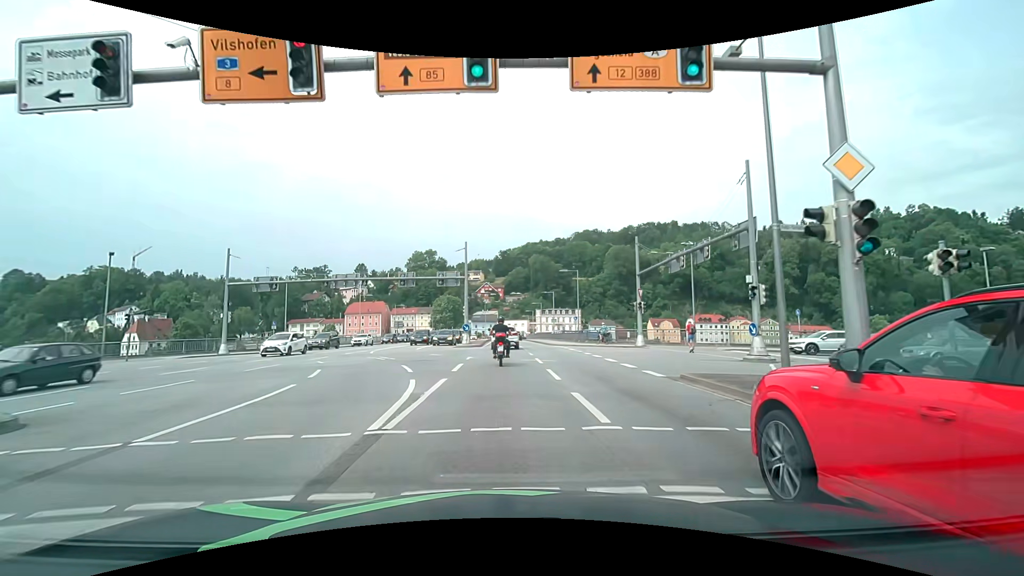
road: primary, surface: asphalt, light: Day
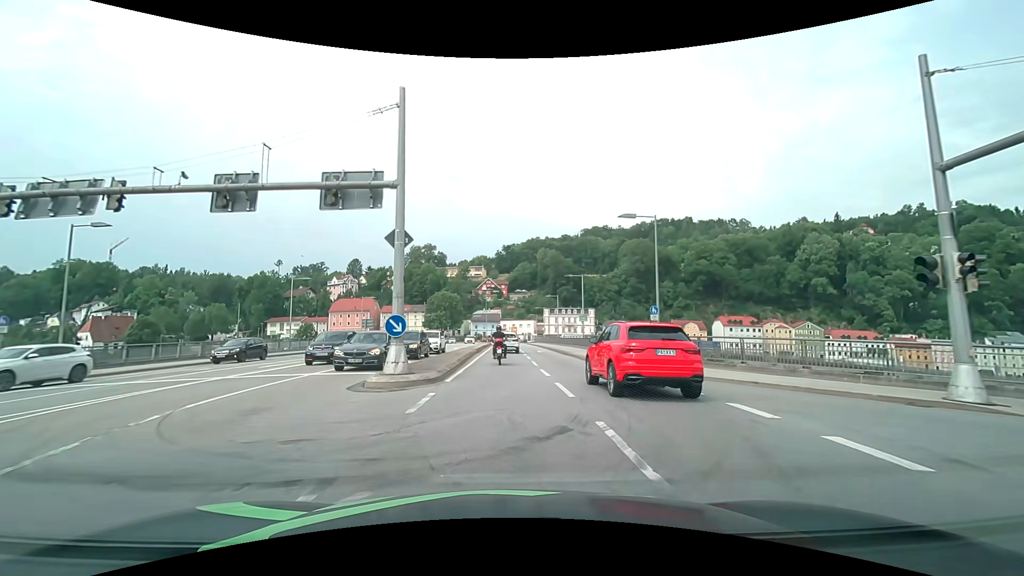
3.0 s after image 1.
(-0.2, +26.8) m; -1°
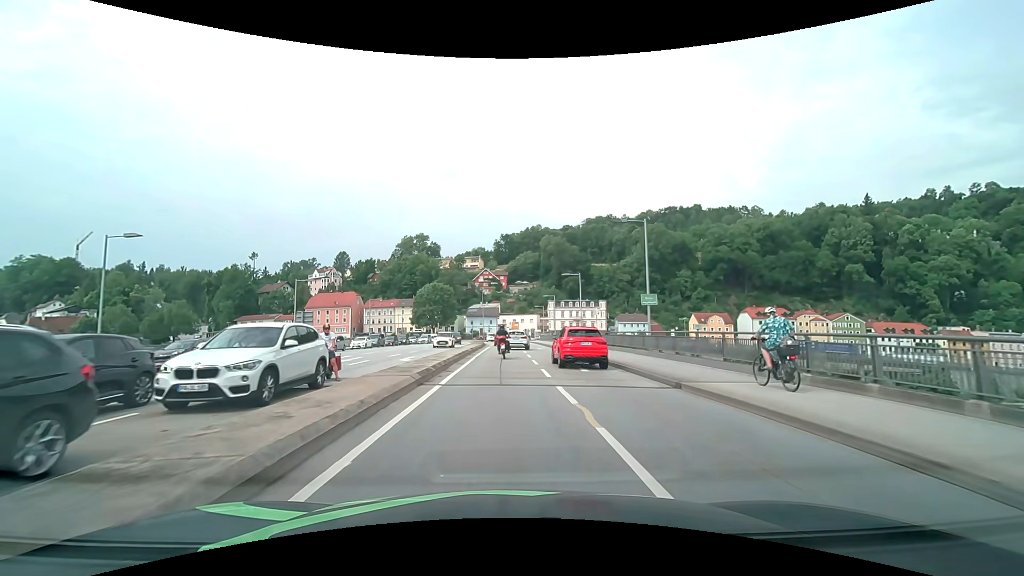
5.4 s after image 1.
(+0.1, +24.4) m; 0°
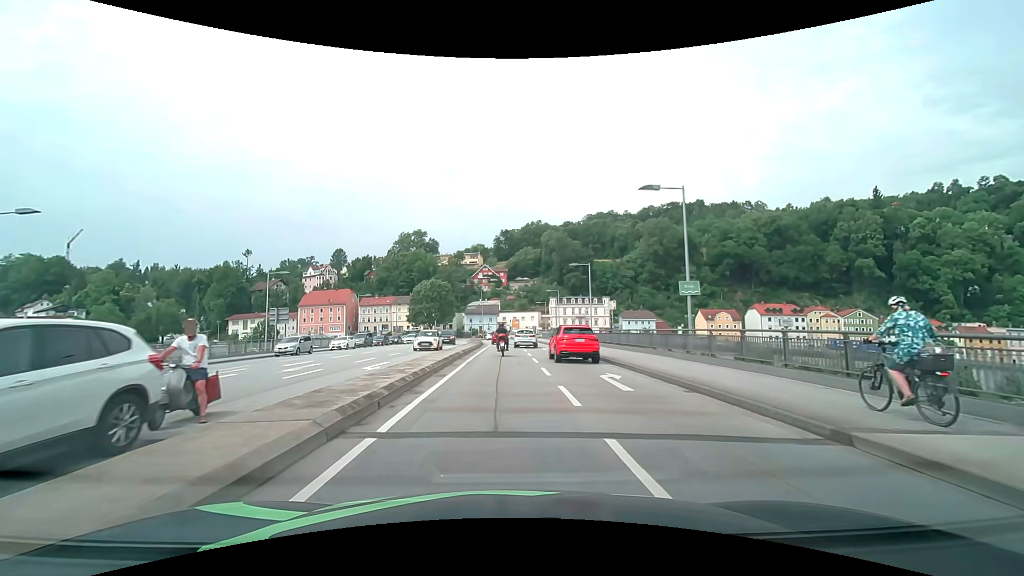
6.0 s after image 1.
(0.0, +6.2) m; 0°
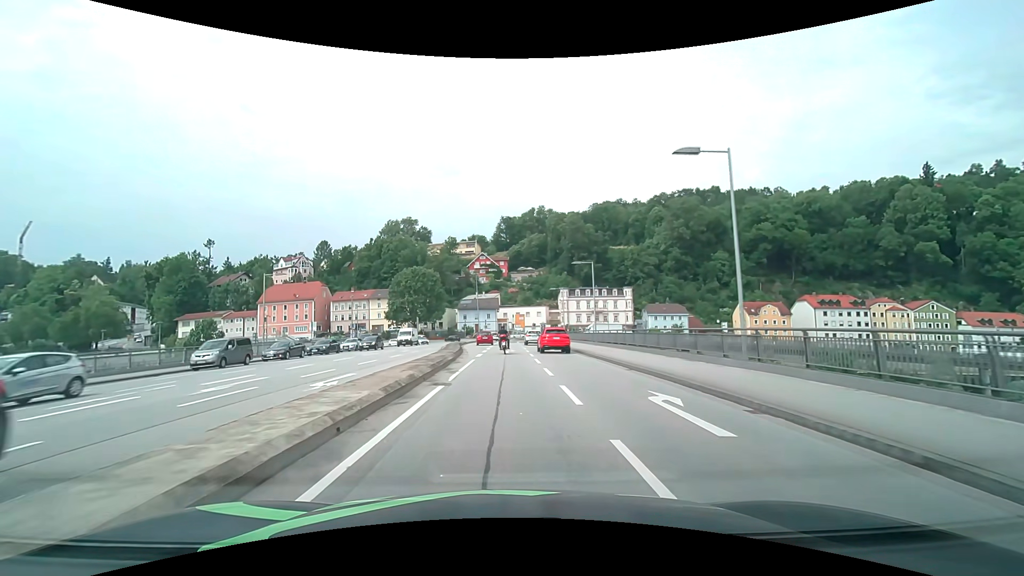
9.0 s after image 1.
(-0.1, +30.0) m; 0°
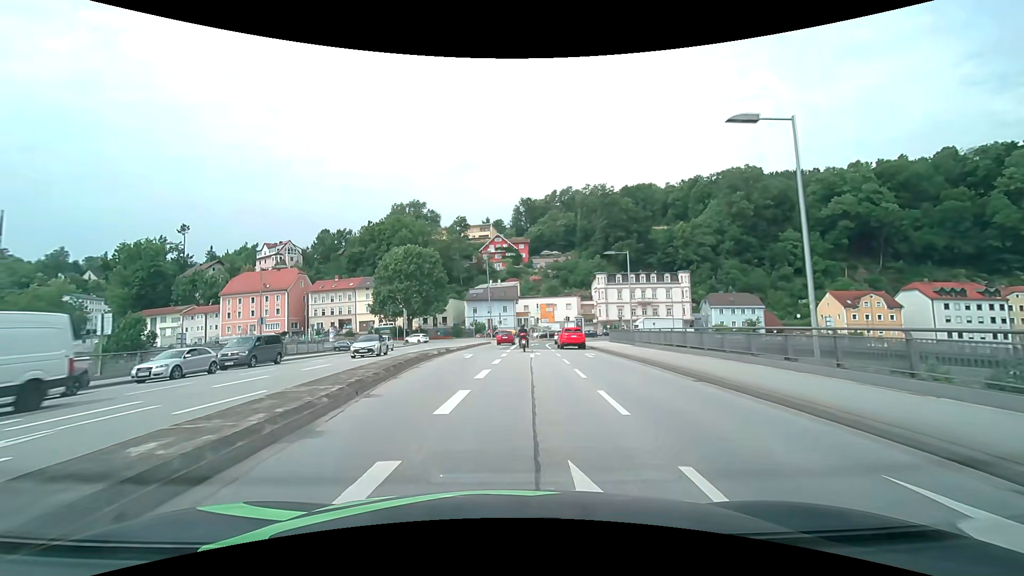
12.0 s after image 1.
(0.0, +31.3) m; -2°
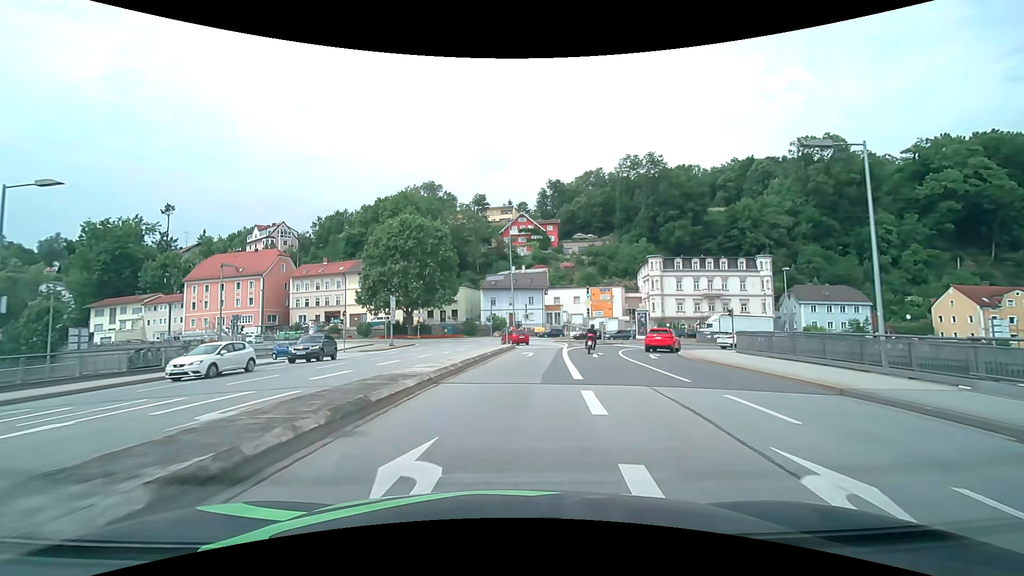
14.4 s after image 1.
(-1.2, +24.1) m; -3°
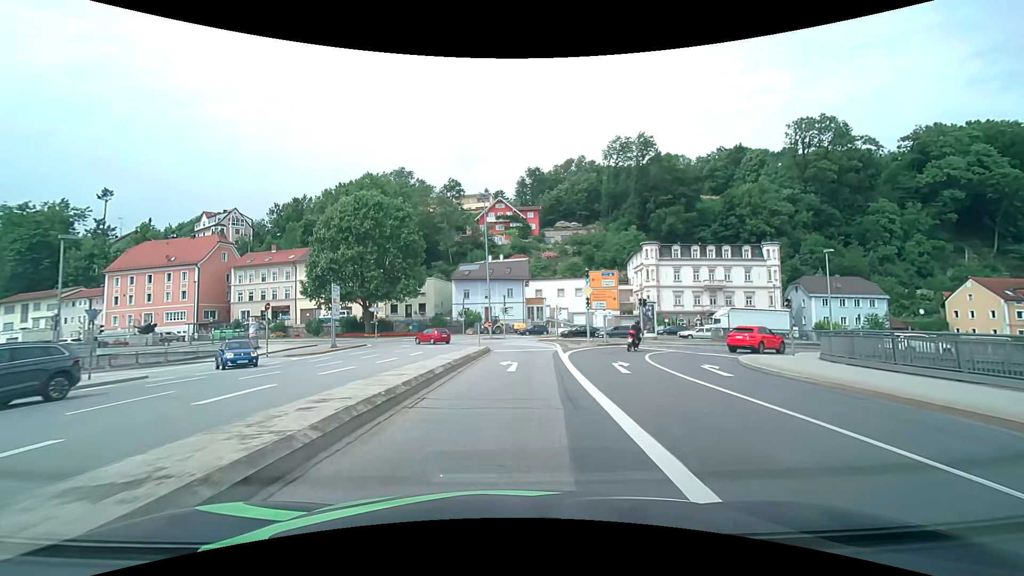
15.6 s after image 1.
(+0.3, +11.0) m; +3°
(0, +10) (+1, +20) (+1, +30) (-1, +40) (-7, +48) (-14, +54) (-24, +58) (-33, +61) (-43, +64) (-52, +66) m
